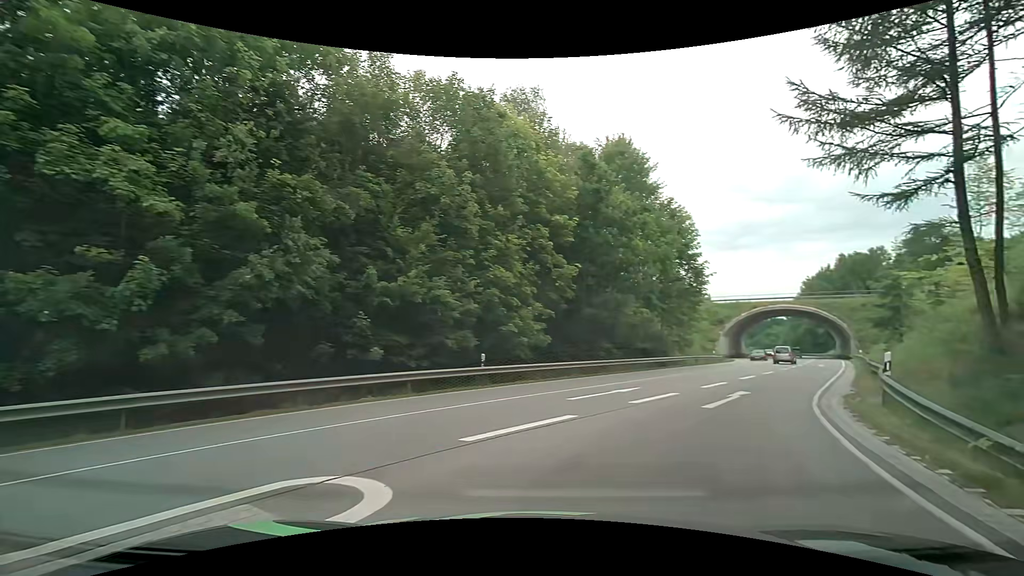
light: Day
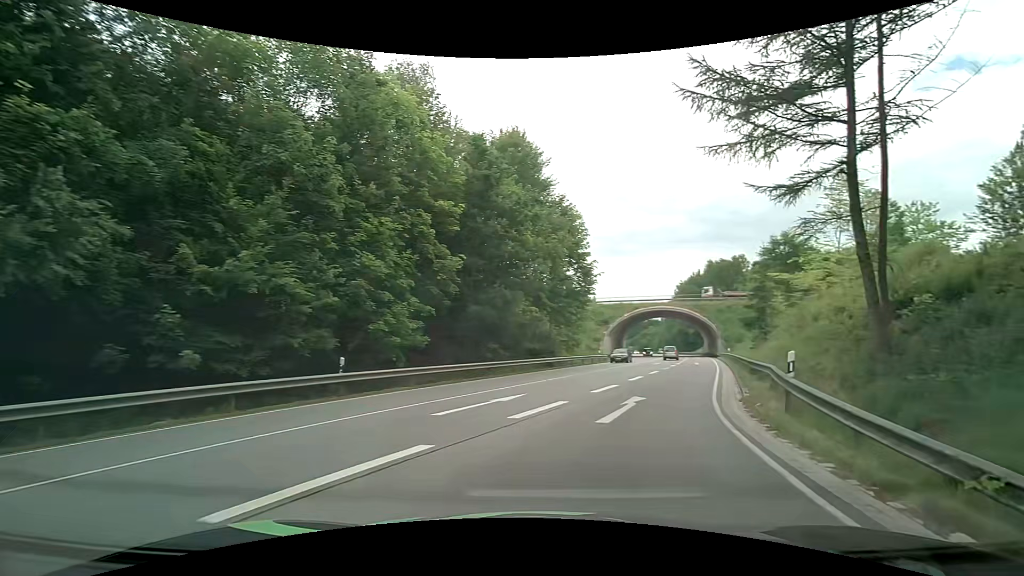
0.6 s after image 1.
(+0.3, +2.9) m; +13°
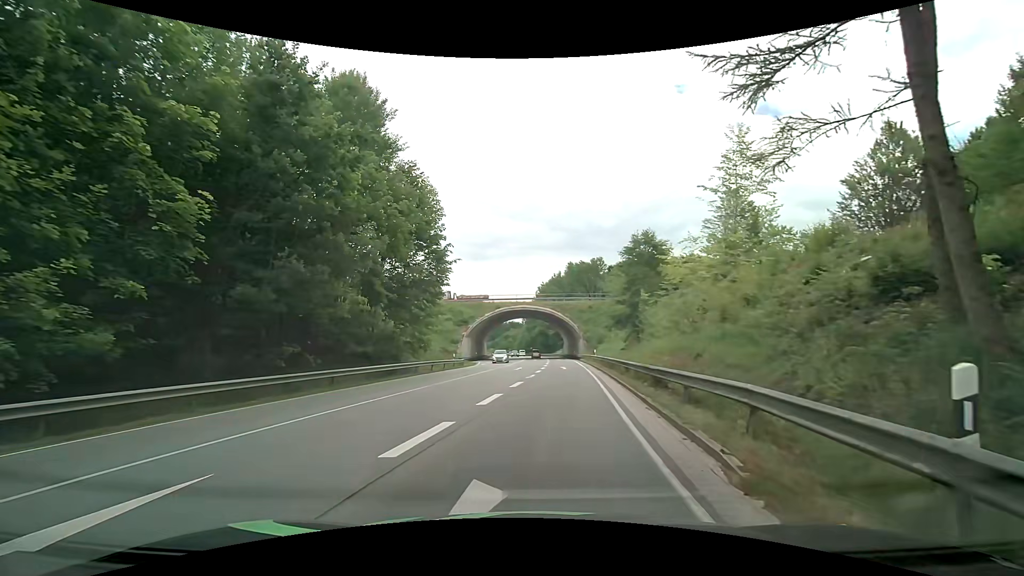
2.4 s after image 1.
(+1.2, +8.7) m; +15°
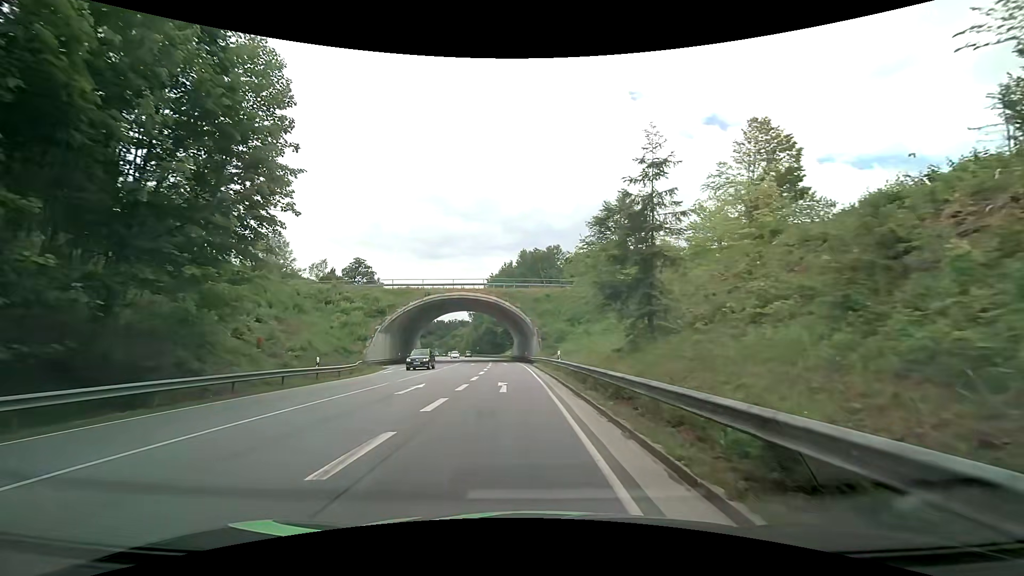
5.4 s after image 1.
(+1.4, +19.2) m; +5°
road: primary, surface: asphalt
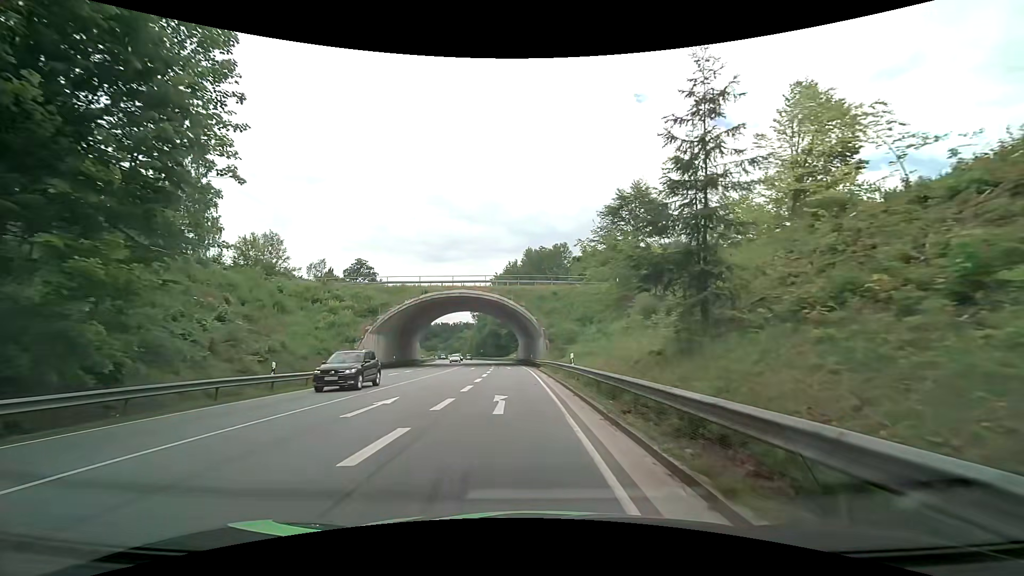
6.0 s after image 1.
(0.0, +5.5) m; -1°
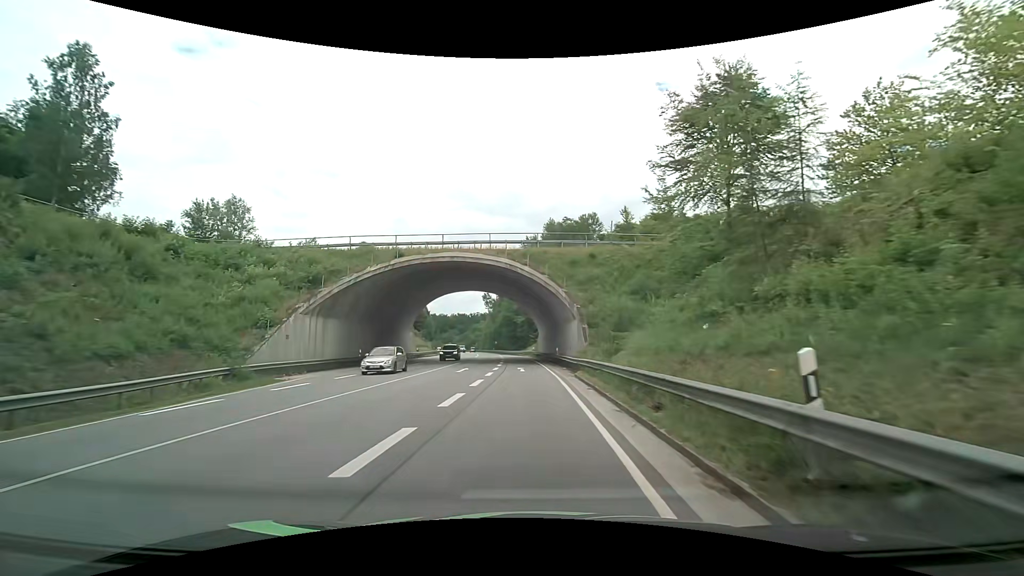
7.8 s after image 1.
(-0.3, +19.1) m; -2°
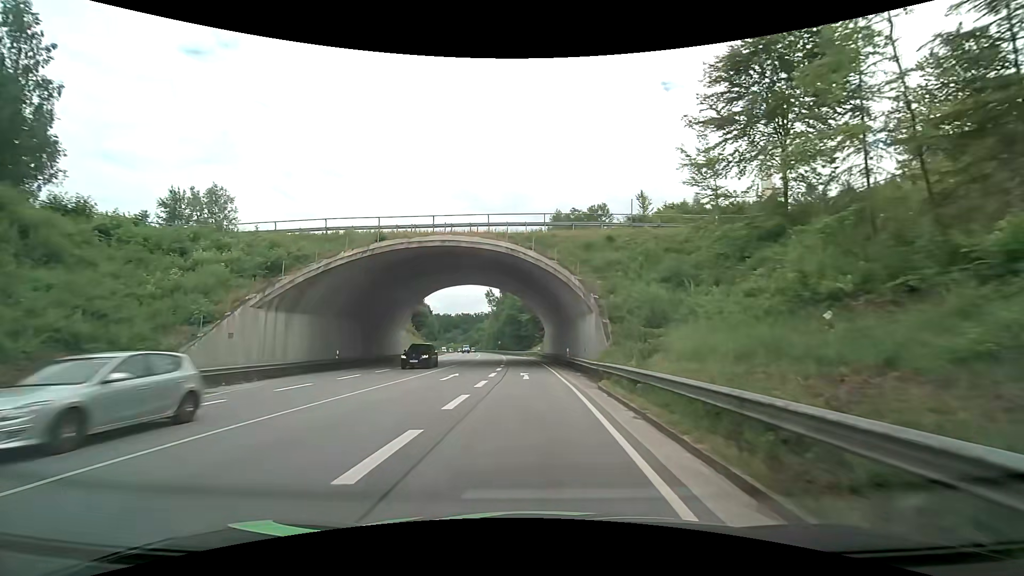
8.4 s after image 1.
(-0.1, +6.2) m; -1°
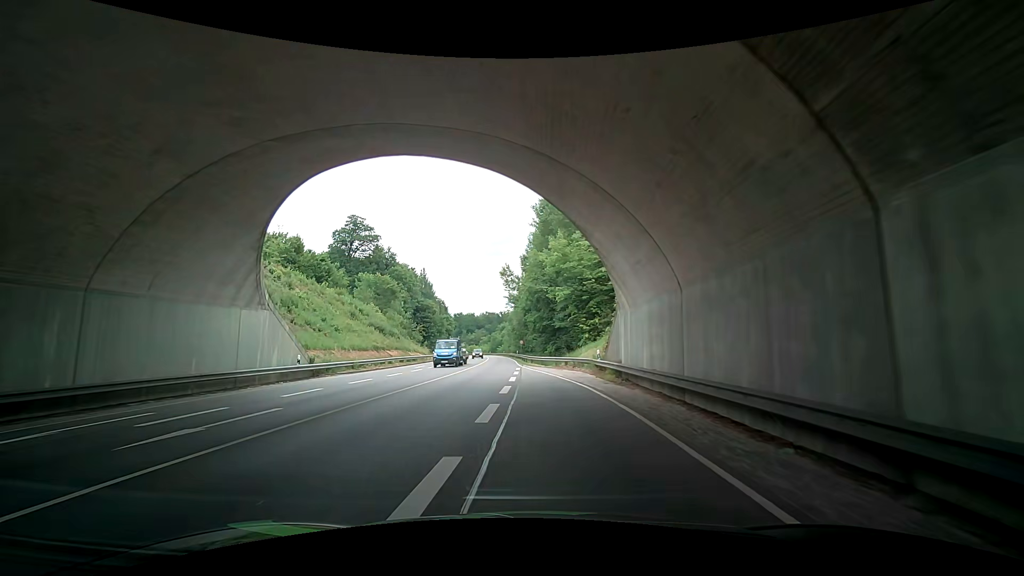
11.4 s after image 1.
(-0.9, +38.8) m; -4°
(0, +10) (0, +20) (0, +30) (-1, +40) (-1, +50) (-2, +60) (-2, +70) (-3, +80) (-4, +90) (-4, +100) m
